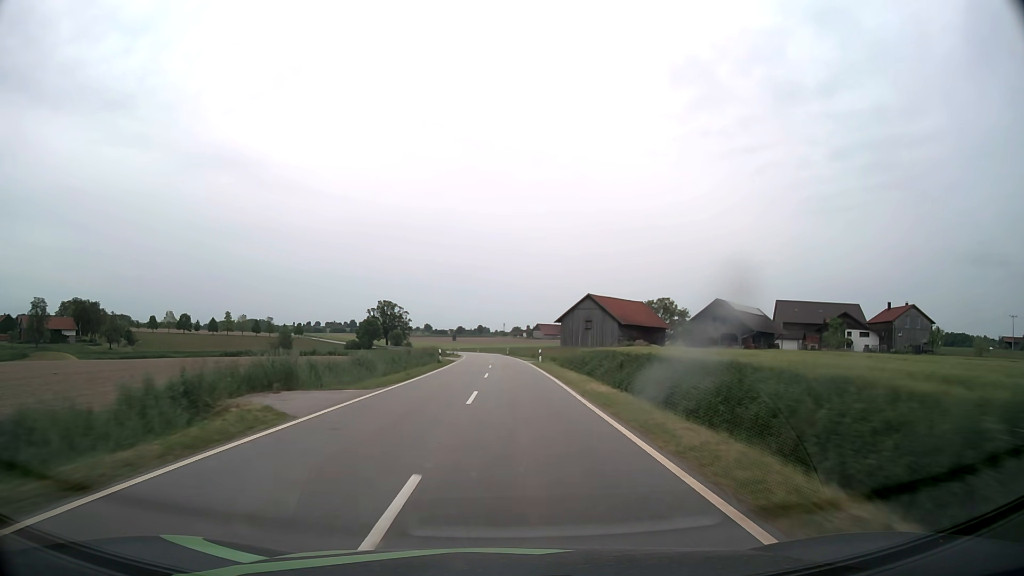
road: tertiary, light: Day
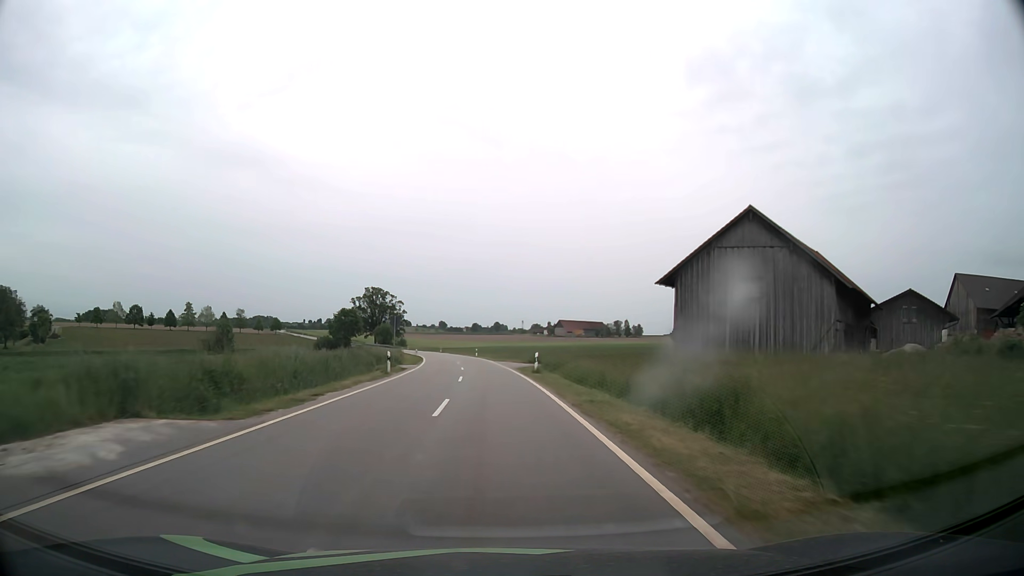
(-0.1, +63.5) m; -1°
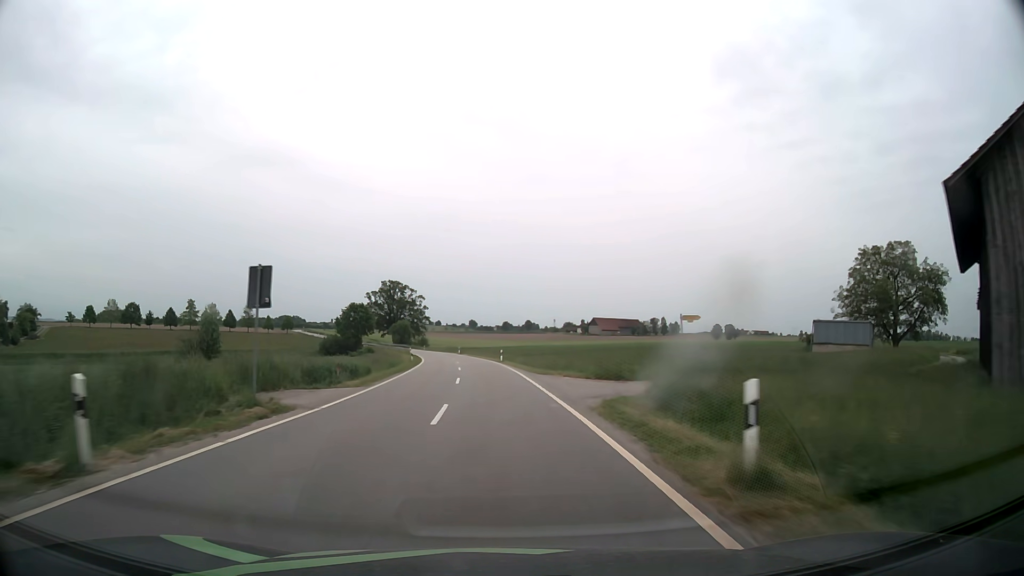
(-0.5, +25.7) m; -3°
